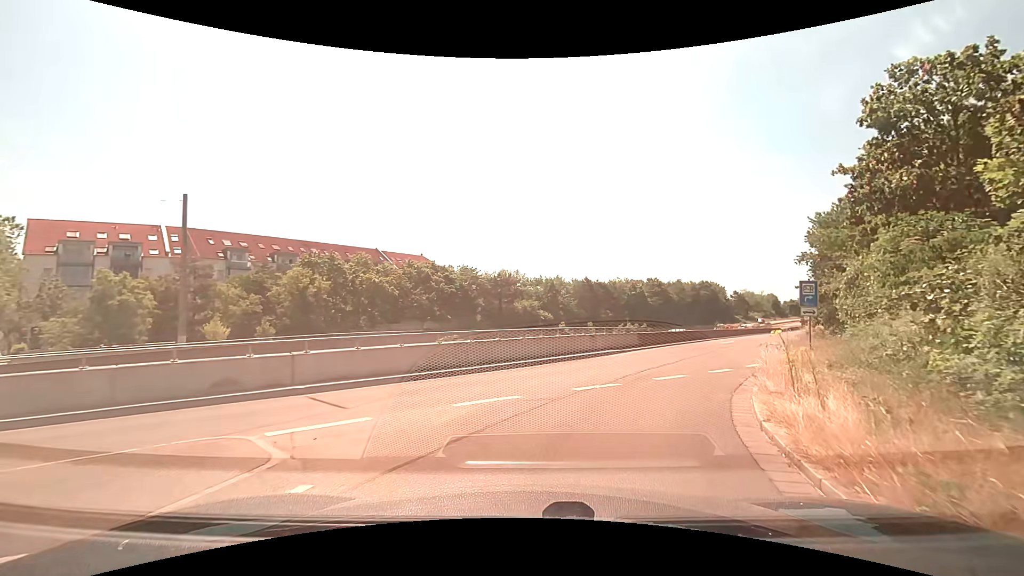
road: tertiary_link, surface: asphalt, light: Day
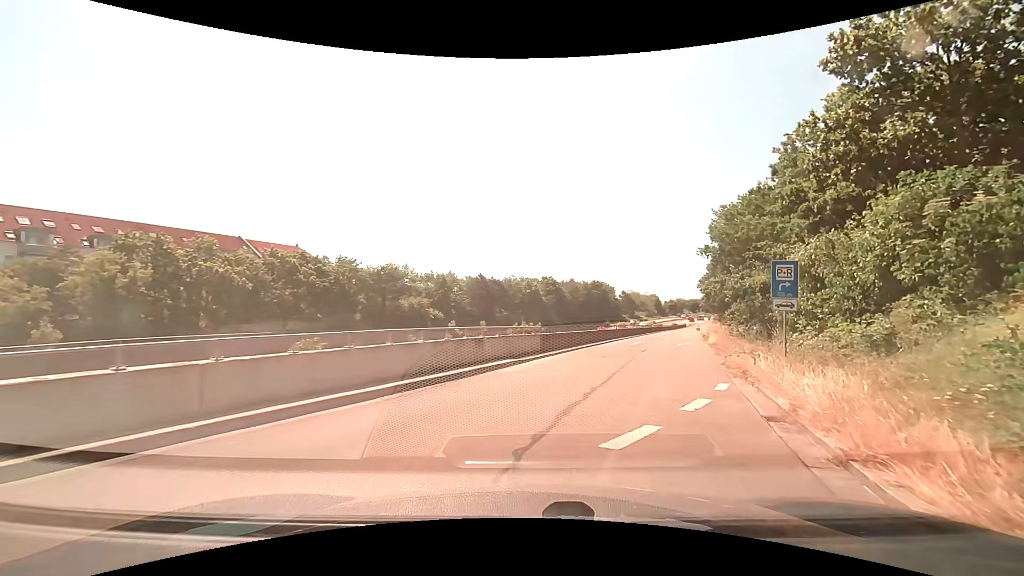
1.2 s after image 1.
(+0.9, +7.7) m; +13°
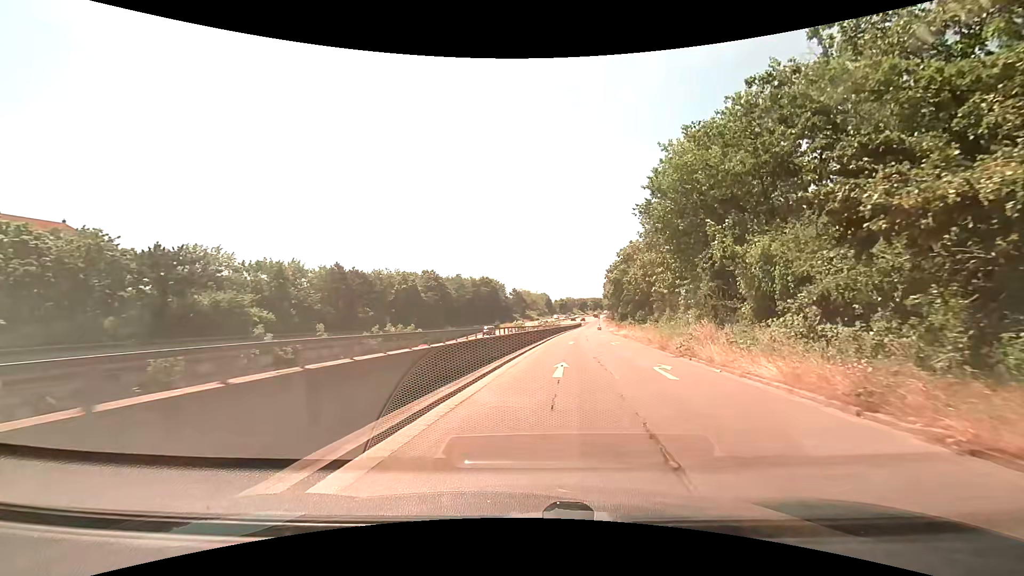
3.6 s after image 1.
(+2.9, +21.0) m; +12°
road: trunk_link
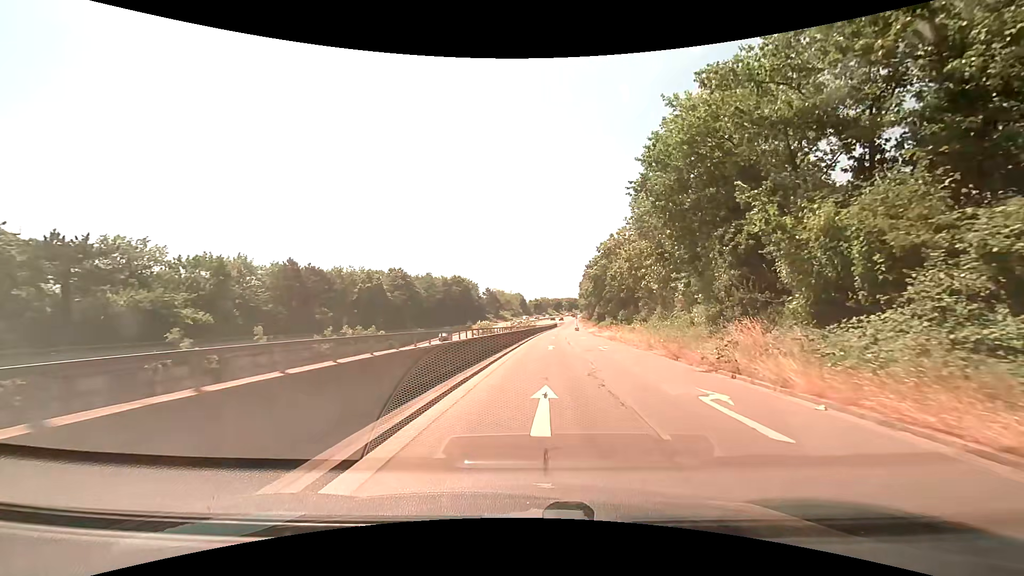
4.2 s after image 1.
(+0.2, +6.6) m; +3°
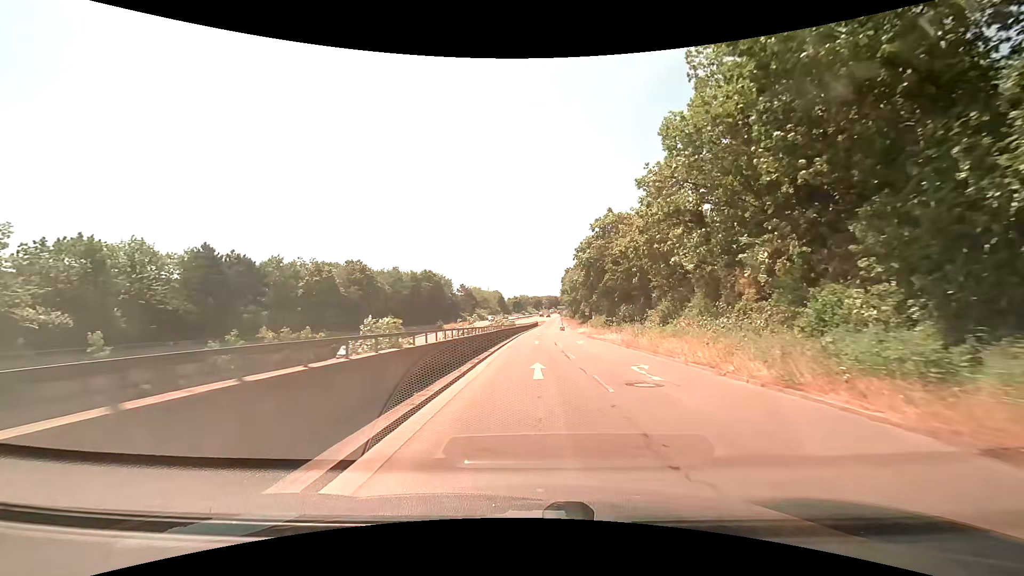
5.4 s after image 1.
(+0.4, +14.6) m; +3°
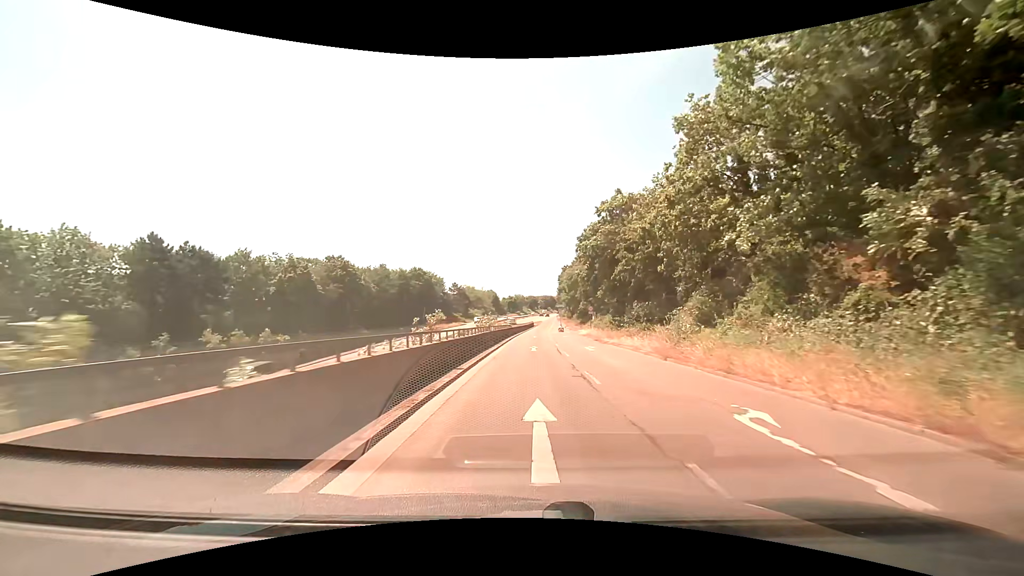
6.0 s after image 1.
(0.0, +7.8) m; +1°
